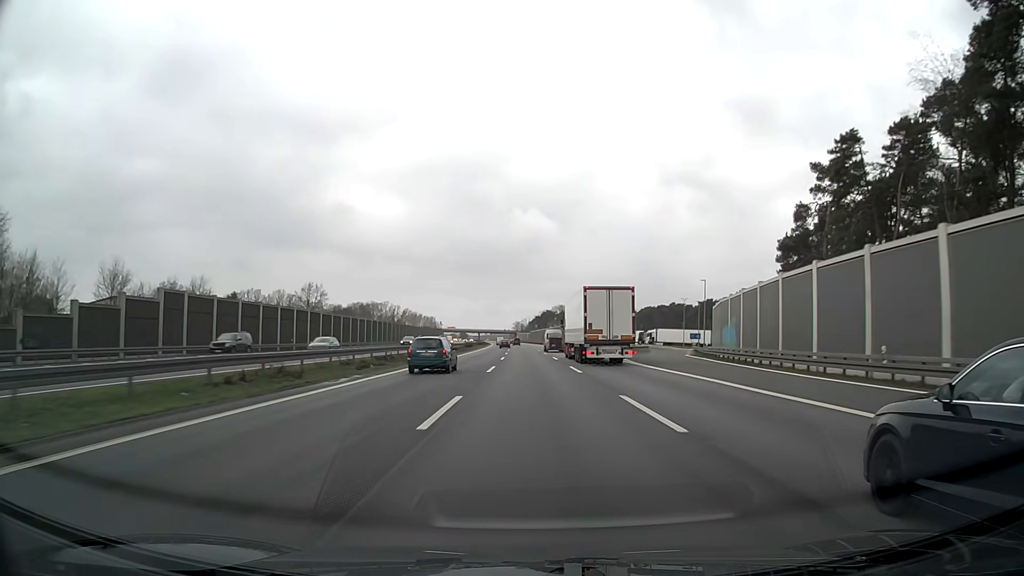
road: motorway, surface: asphalt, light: Day
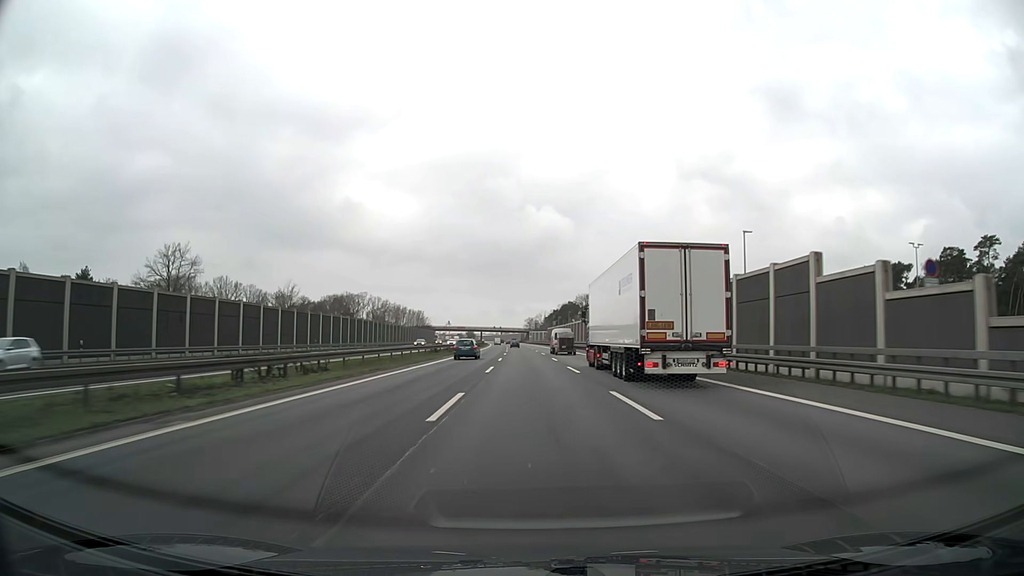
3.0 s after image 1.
(-0.9, +90.5) m; -1°
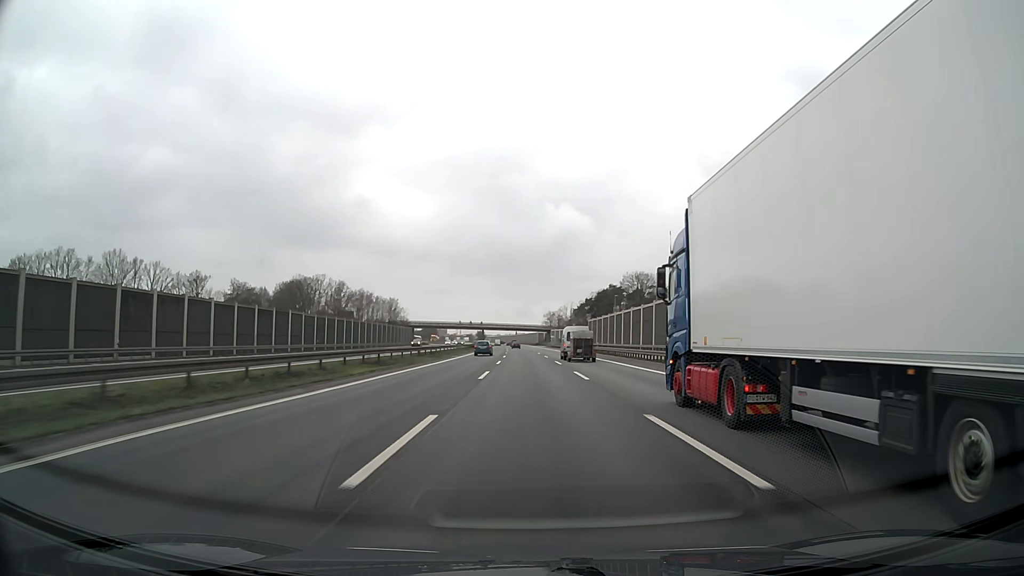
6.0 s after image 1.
(-1.4, +96.1) m; -2°
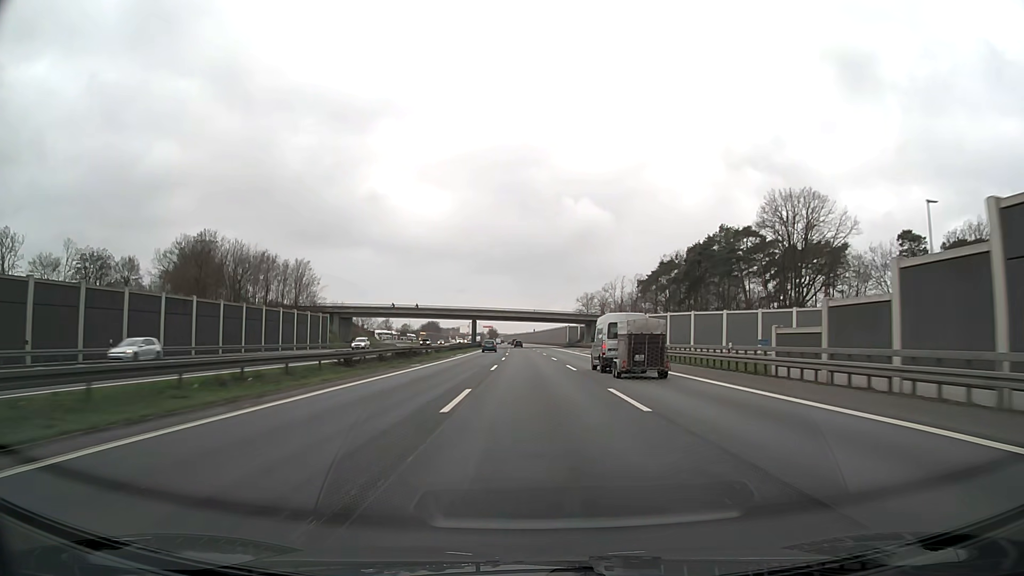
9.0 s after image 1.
(-1.4, +101.6) m; -1°
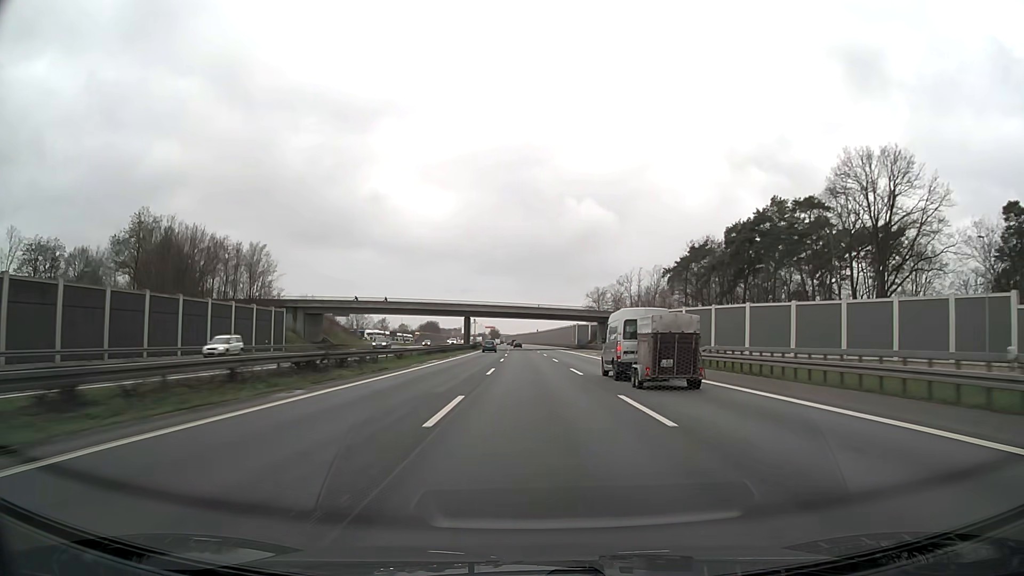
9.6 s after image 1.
(0.0, +21.0) m; 0°
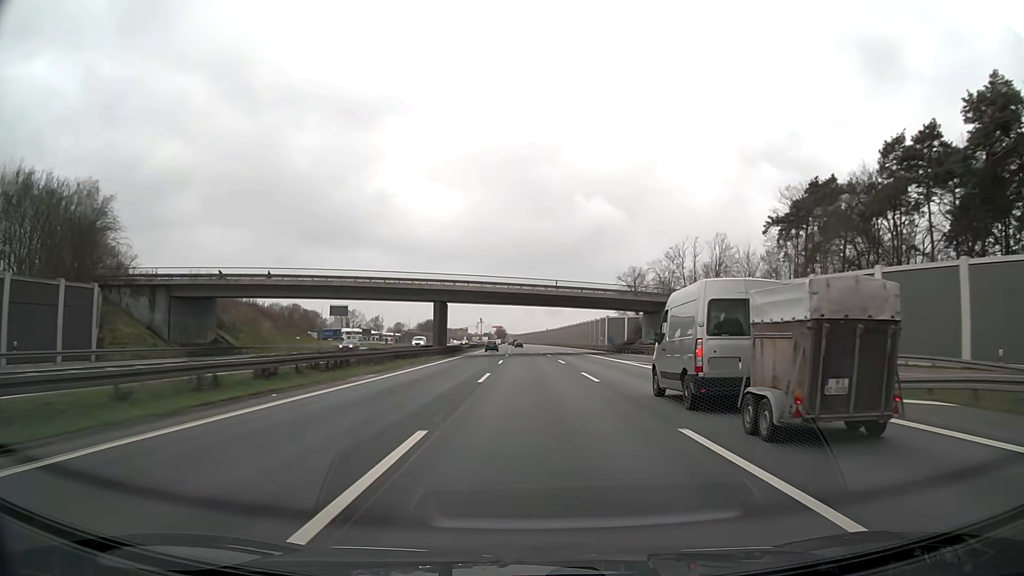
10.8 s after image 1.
(-0.3, +42.6) m; -1°
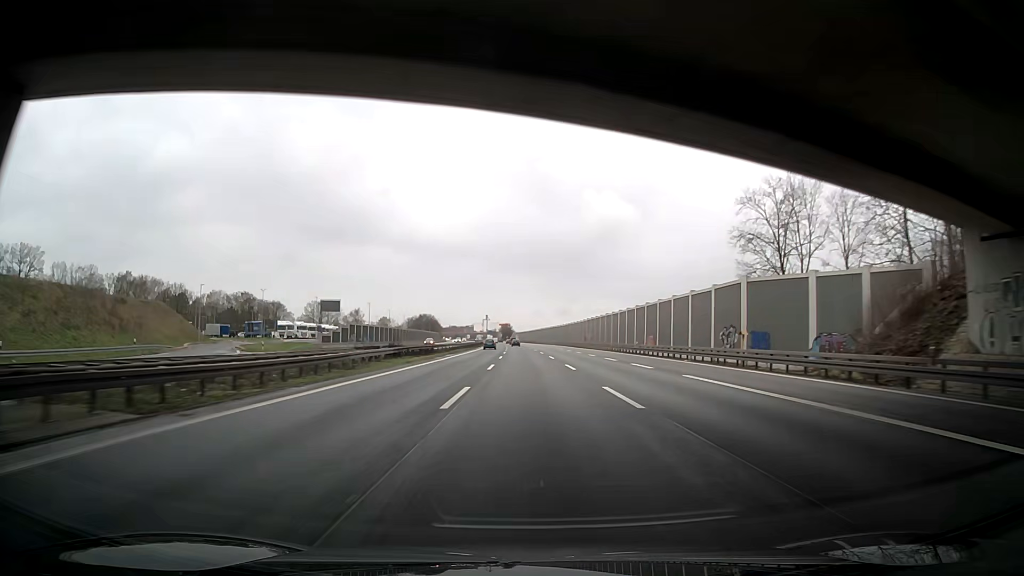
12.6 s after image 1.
(-0.5, +64.9) m; -1°
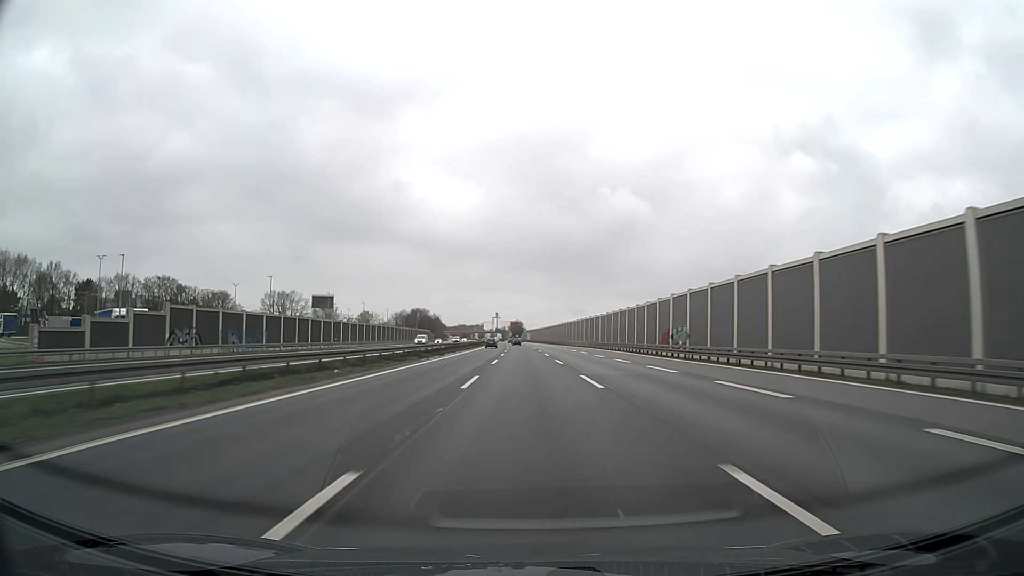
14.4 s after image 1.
(-0.4, +65.6) m; -1°
(0, +10) (0, +20) (0, +30) (0, +40) (0, +50) (0, +60) (-1, +70) (-1, +80) (-1, +90) (-1, +100) m
